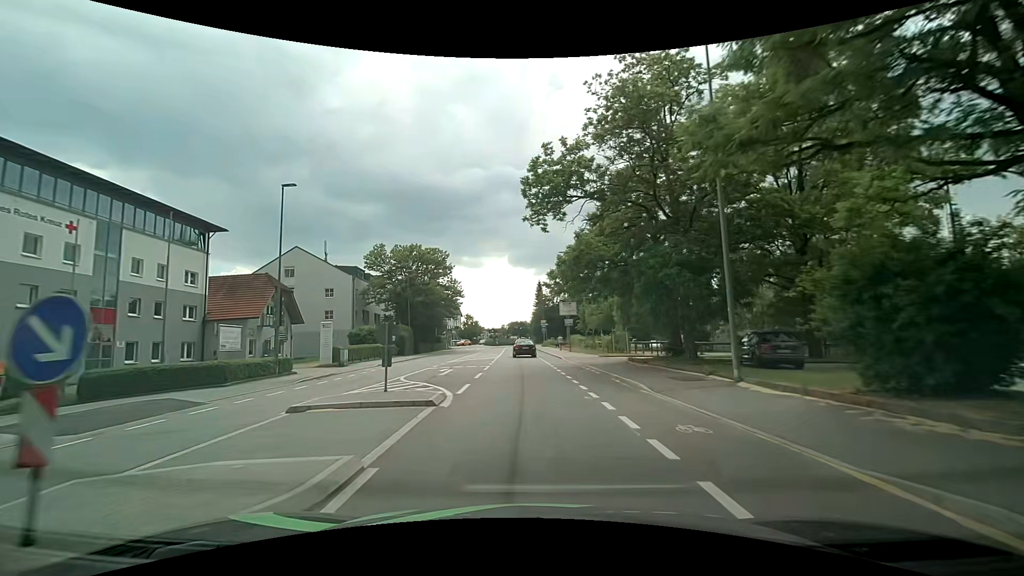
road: tertiary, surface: asphalt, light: Day
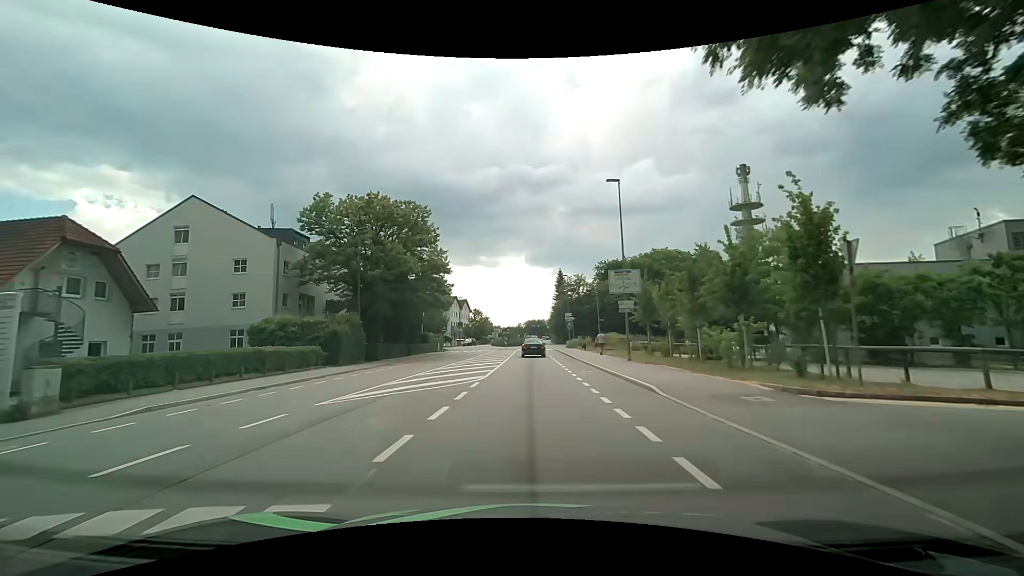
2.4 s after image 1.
(-0.5, +23.1) m; -2°
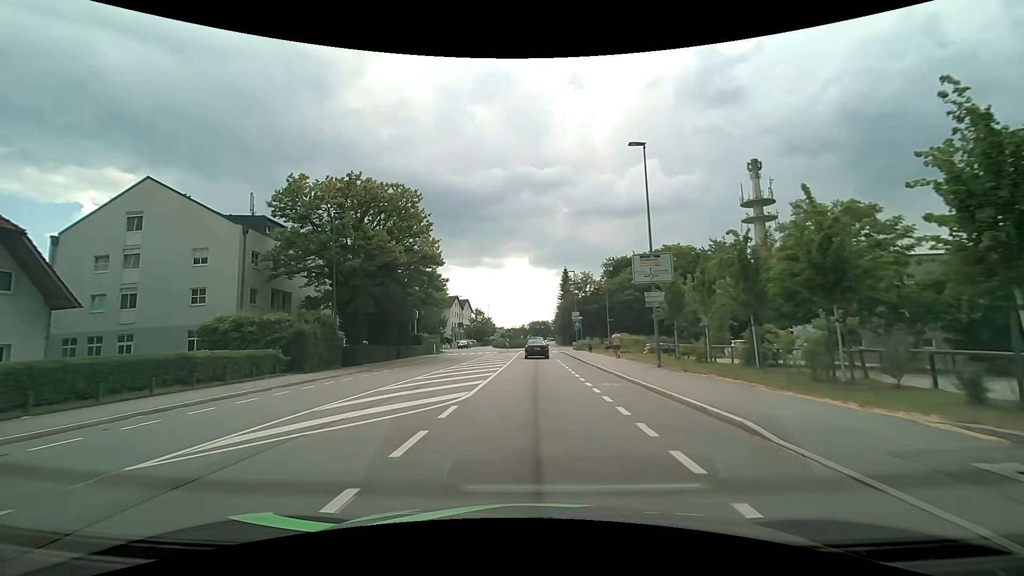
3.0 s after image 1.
(0.0, +5.5) m; -1°
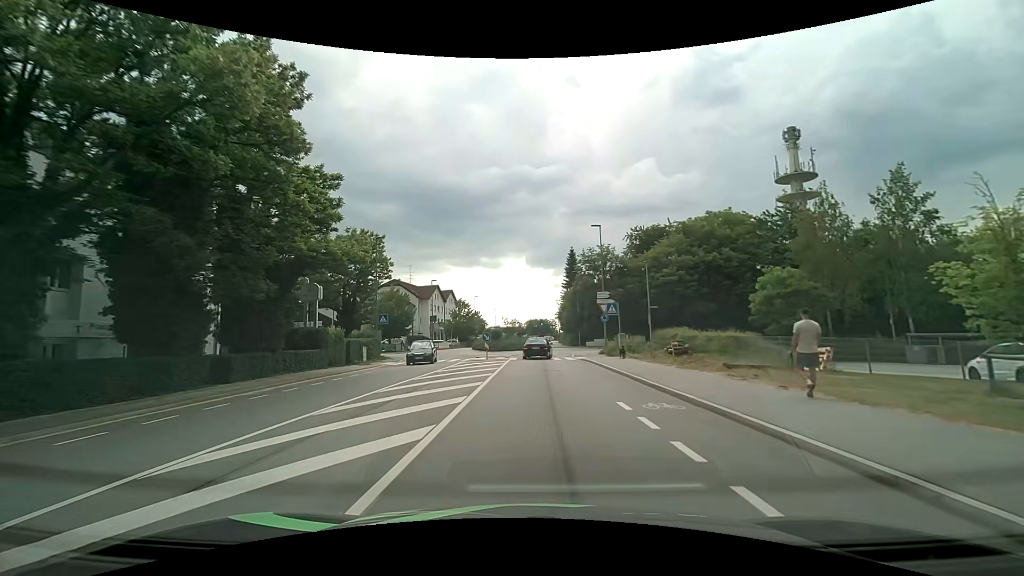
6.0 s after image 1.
(+0.1, +25.6) m; +1°
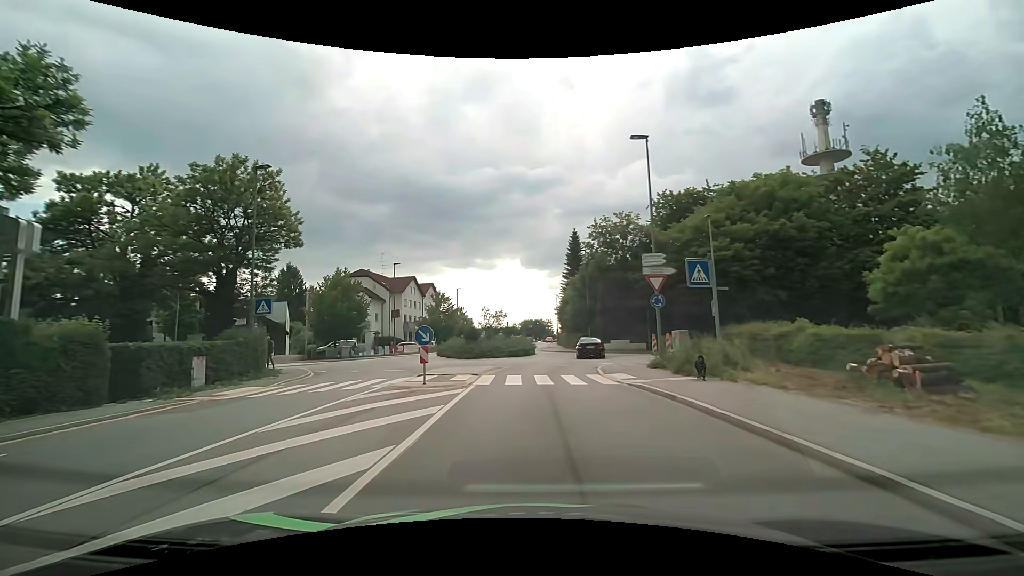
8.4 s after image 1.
(+0.1, +17.4) m; 0°
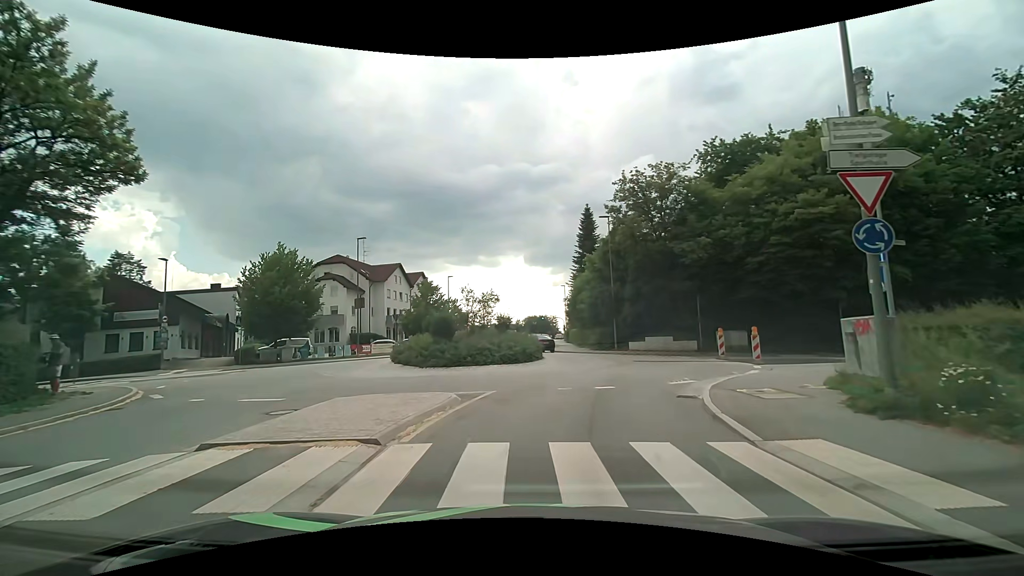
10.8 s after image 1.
(0.0, +12.7) m; -1°
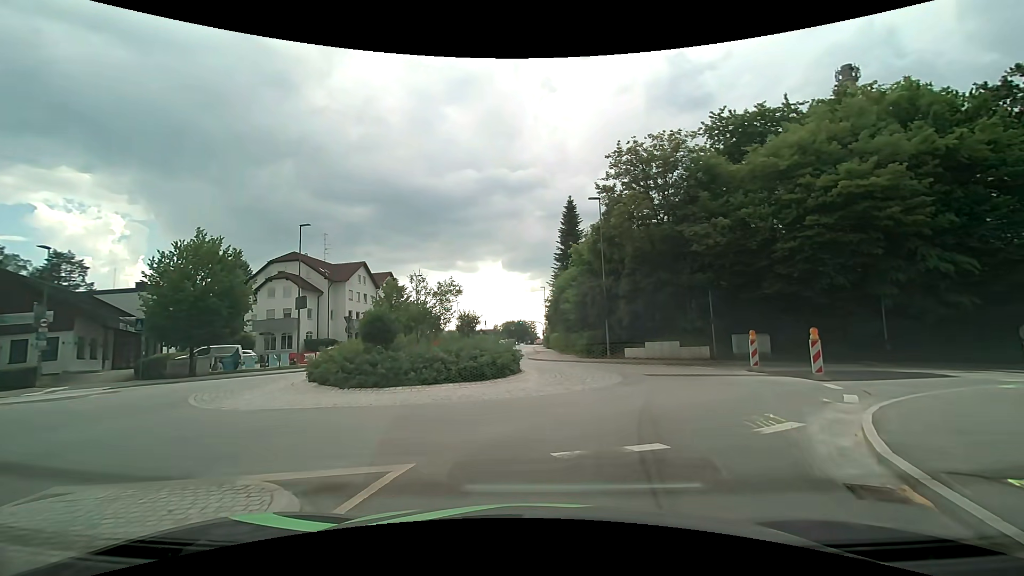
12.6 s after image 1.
(+0.2, +6.5) m; +3°
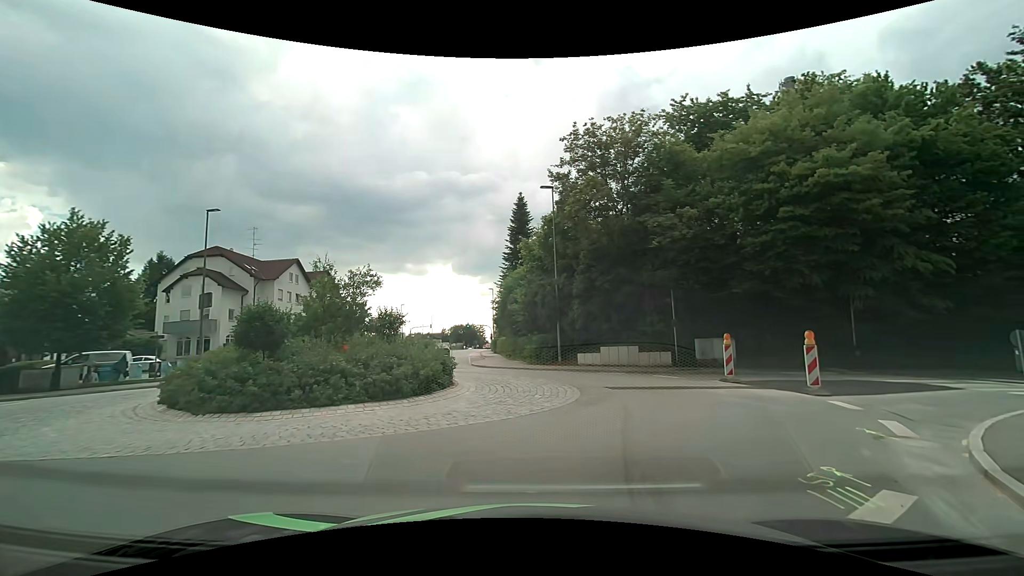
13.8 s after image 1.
(+0.2, +3.6) m; +6°
(+2, +10) (+3, +19) (-2, +28) (-6, +37) (-8, +47) (-9, +57) (-10, +67) (-11, +77) (-12, +87) (-13, +96) m
